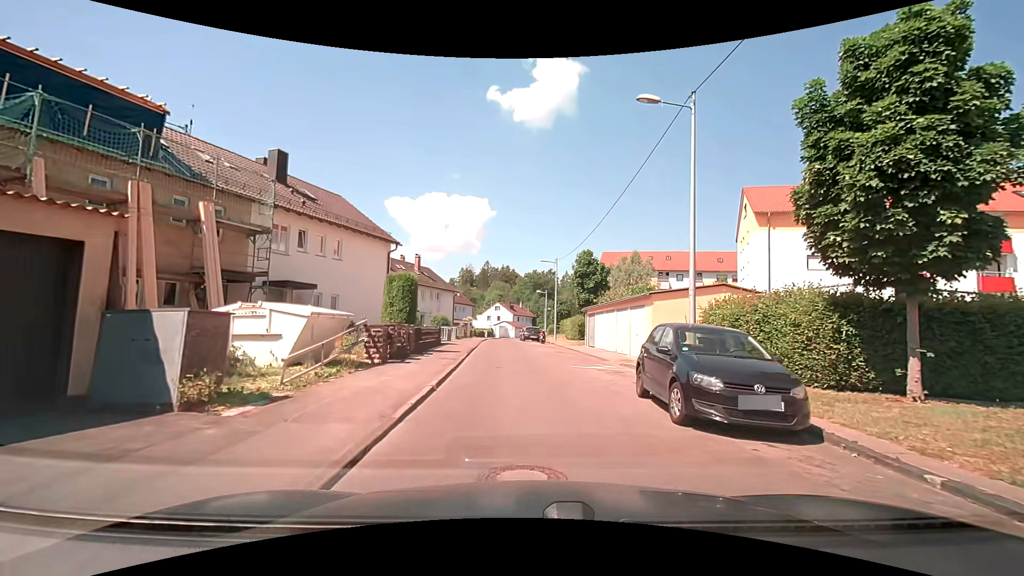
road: residential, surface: asphalt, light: Day
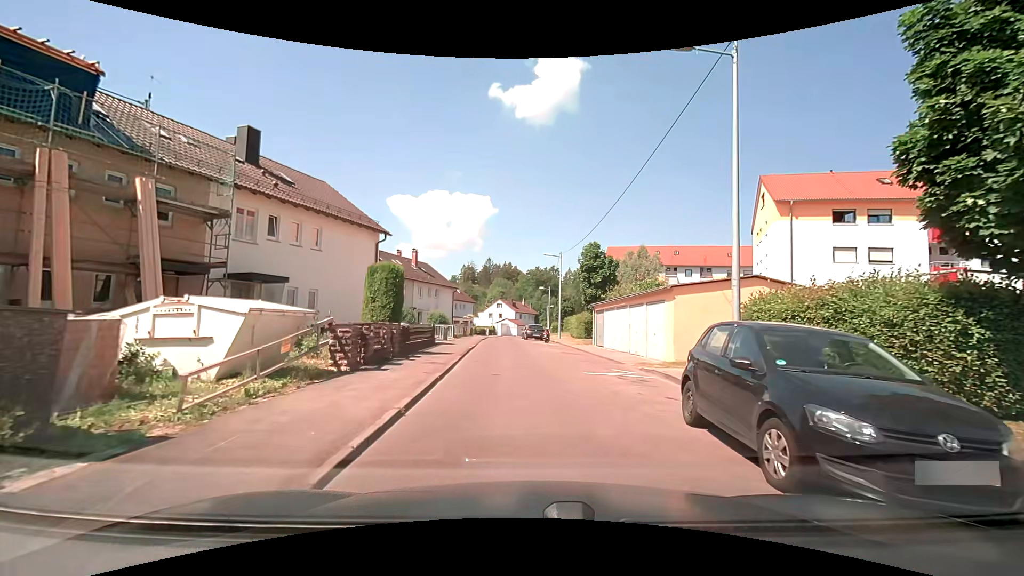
(0.0, +2.7) m; 0°
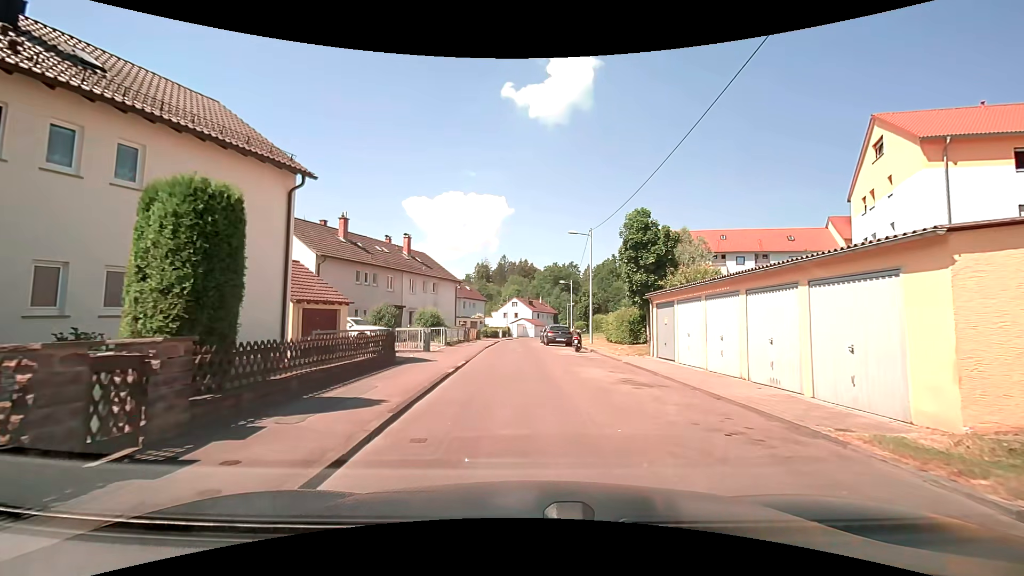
(-0.2, +11.1) m; -2°
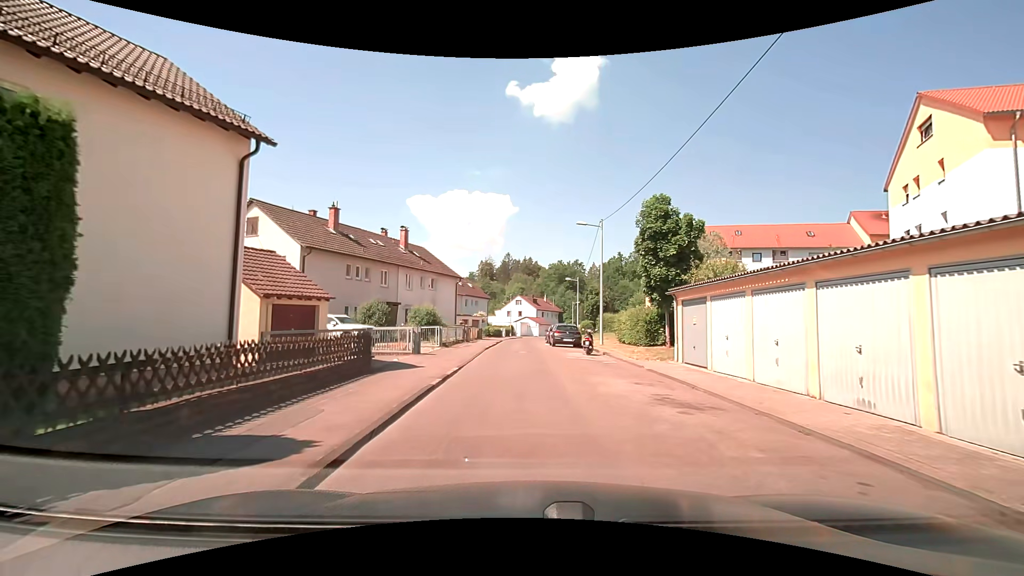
(0.0, +2.8) m; -1°
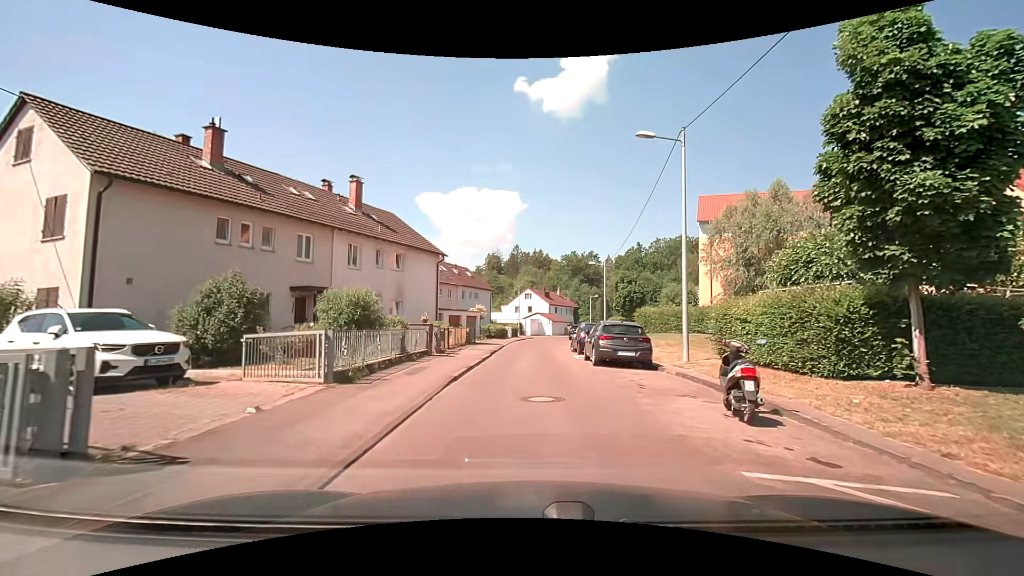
(-0.1, +14.9) m; 0°
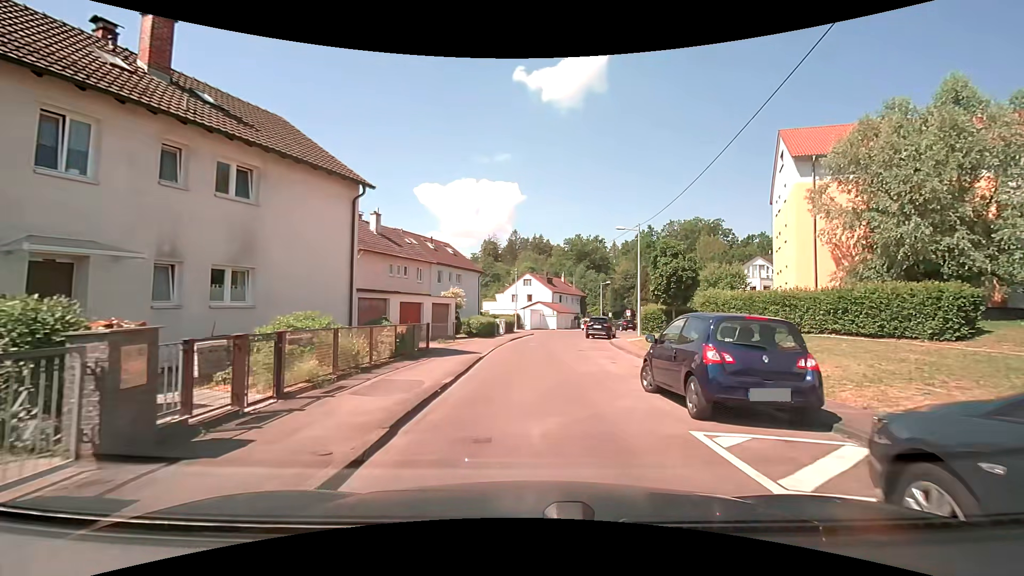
(-0.1, +15.8) m; 0°
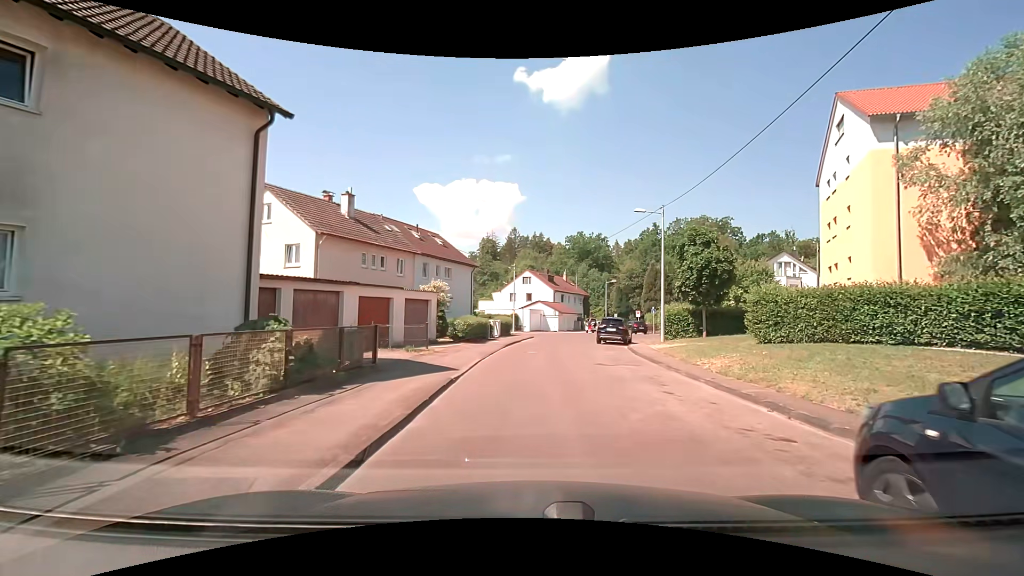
(0.0, +6.2) m; +1°
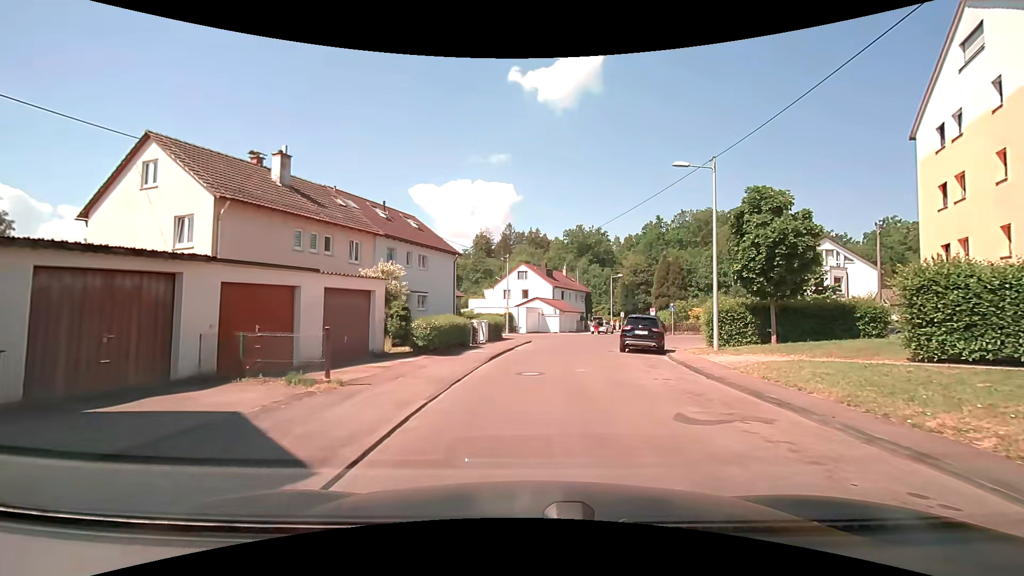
(-0.1, +8.6) m; 0°
